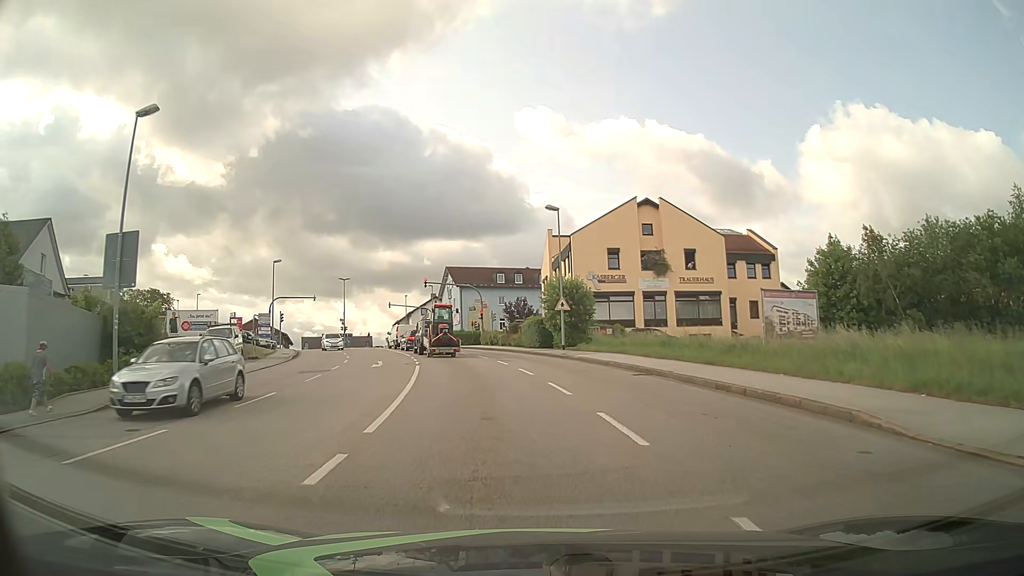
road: tertiary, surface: asphalt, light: Day
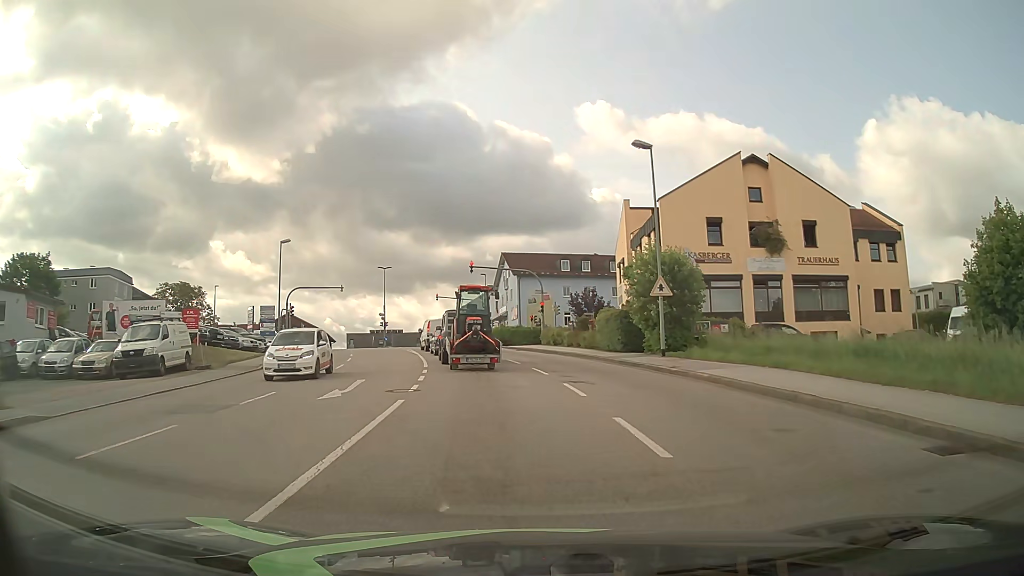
(-0.6, +12.6) m; -6°
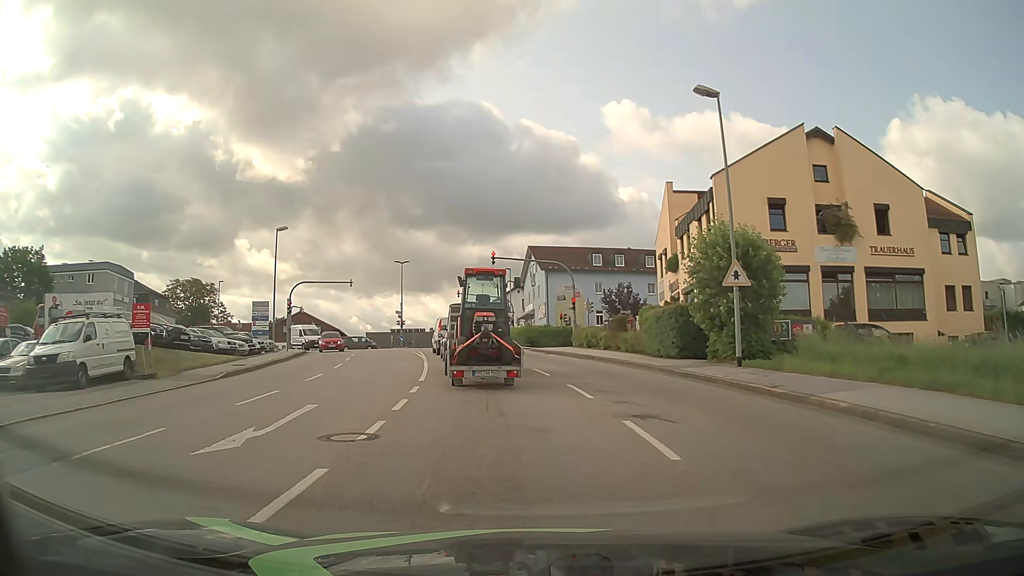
(-0.1, +6.0) m; -3°
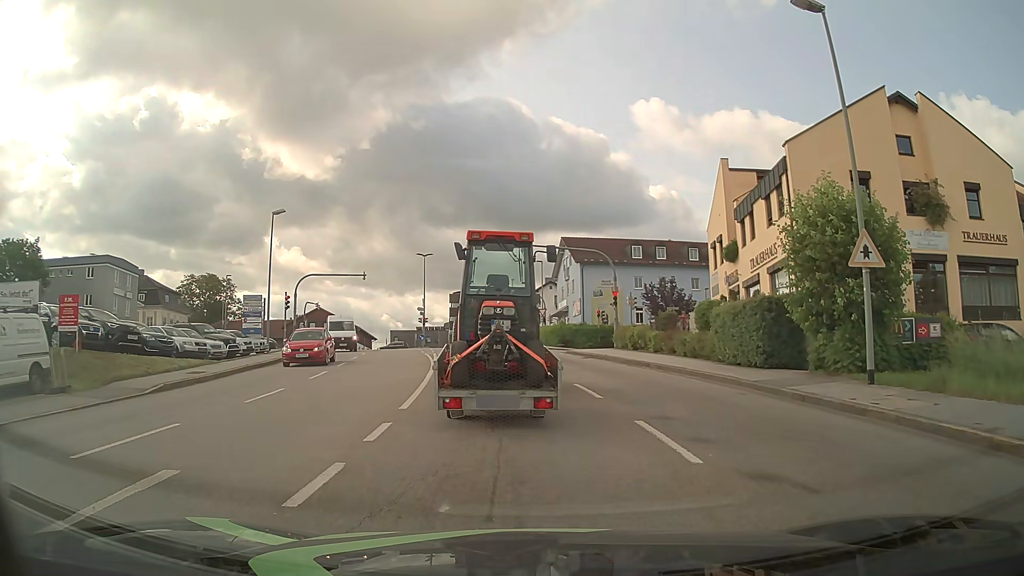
(-0.1, +5.9) m; -3°
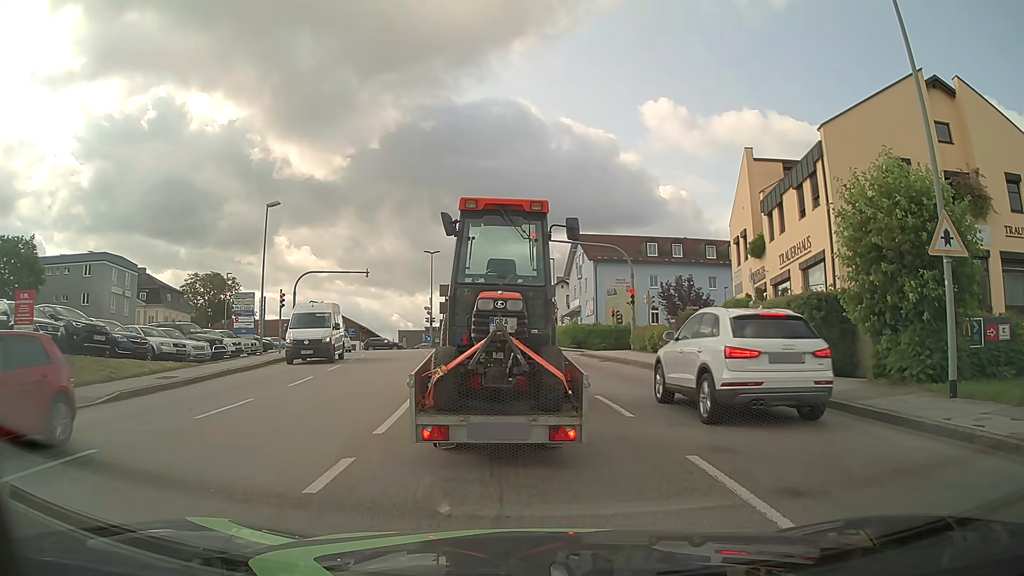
(0.0, +2.3) m; 0°
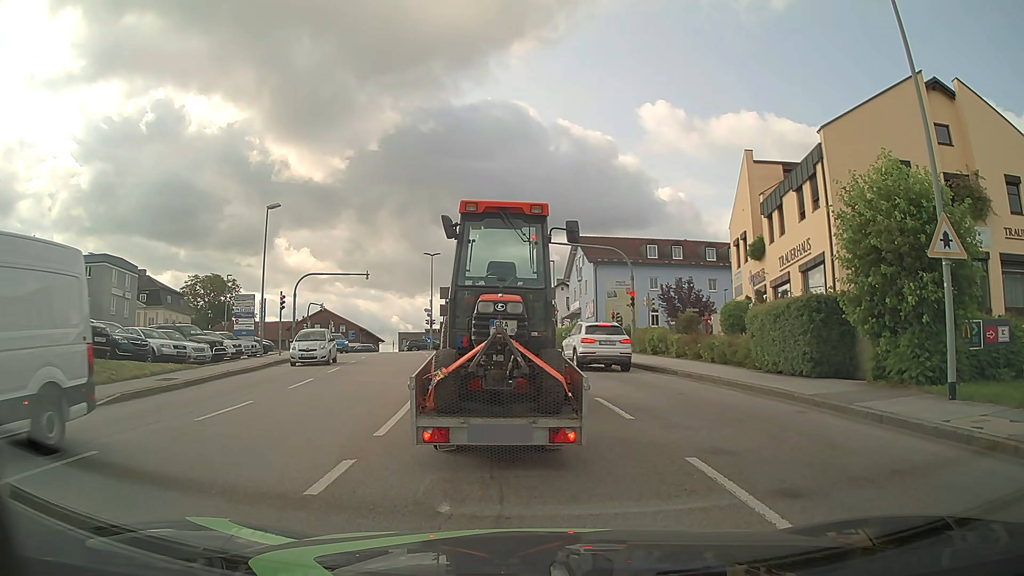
(0.0, +0.1) m; 0°
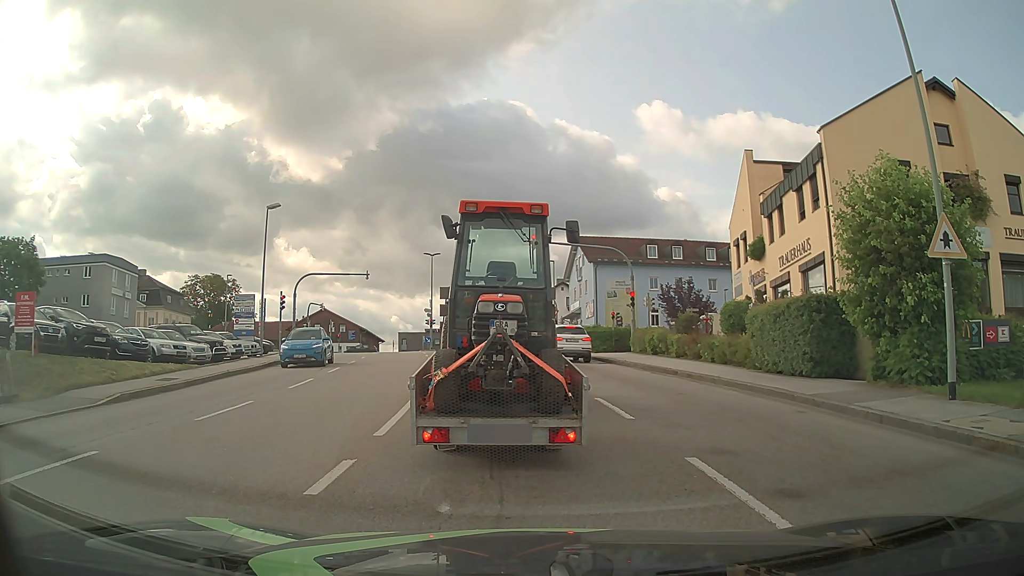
(0.0, 0.0) m; 0°
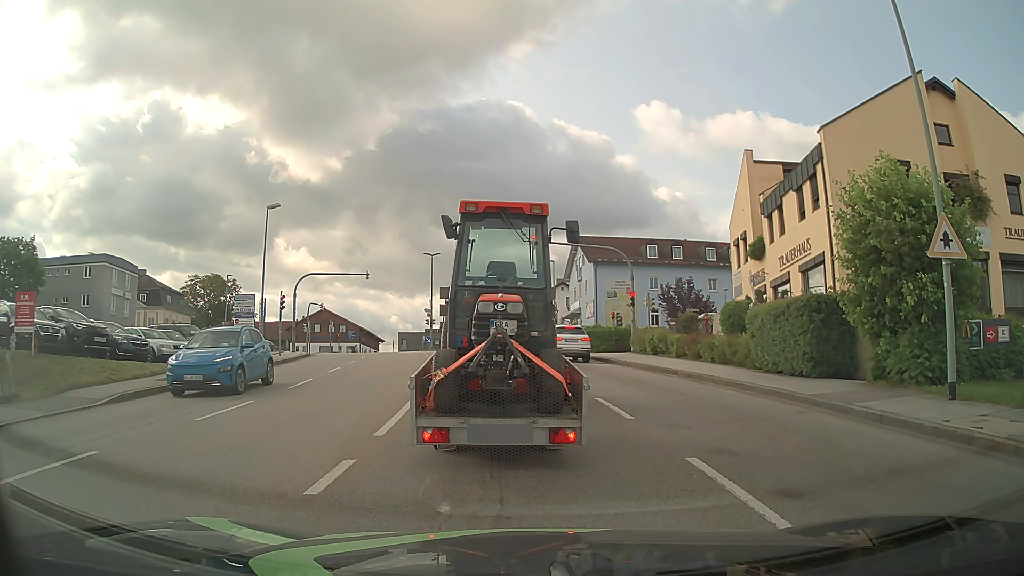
(0.0, 0.0) m; 0°
